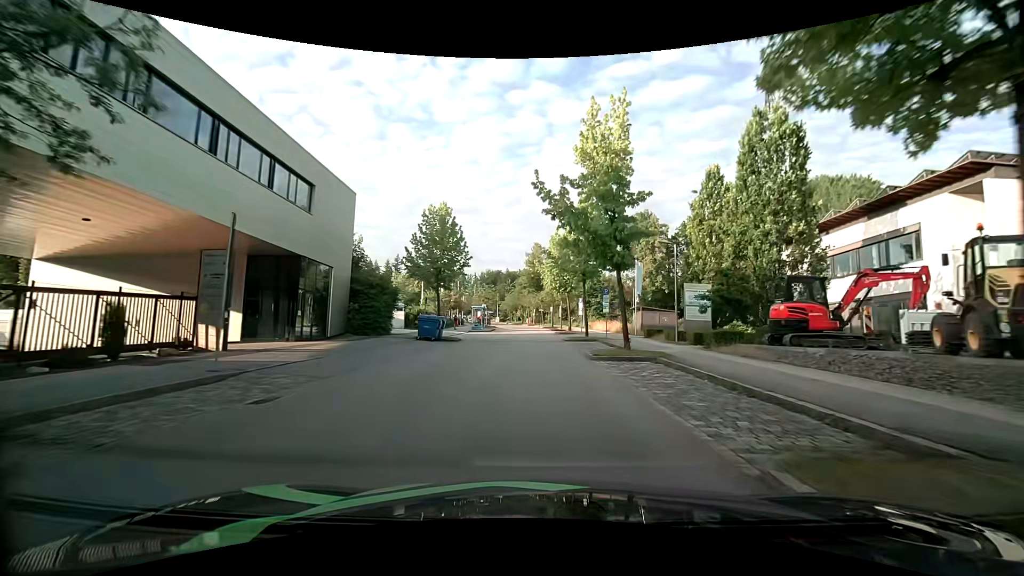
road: residential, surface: asphalt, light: Day
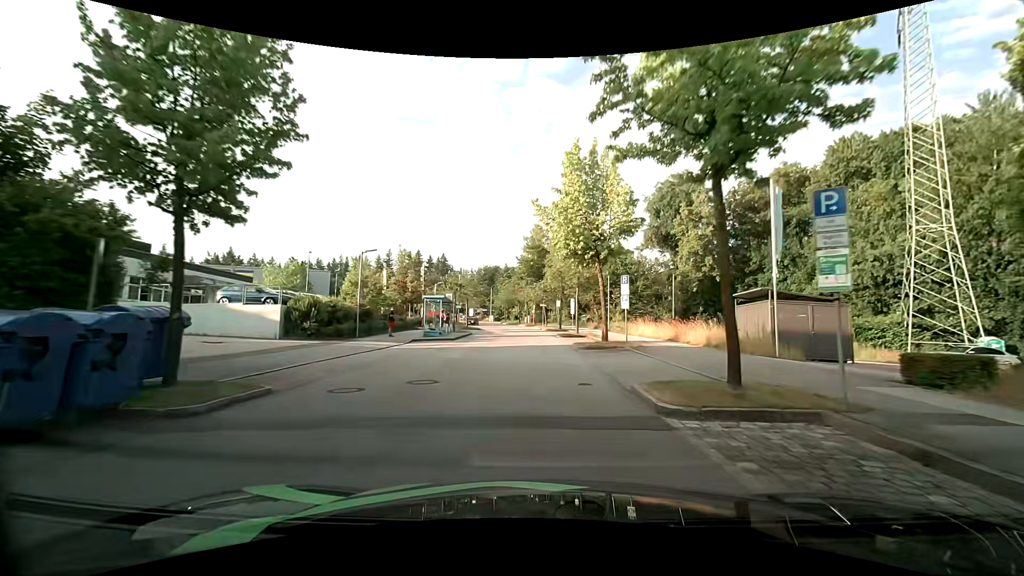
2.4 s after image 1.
(+0.5, +23.5) m; +1°
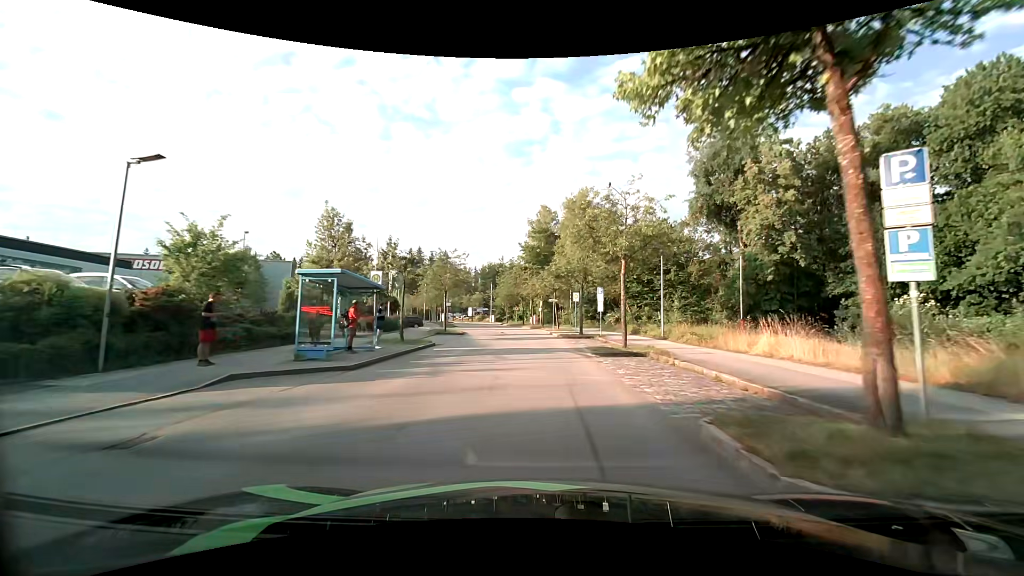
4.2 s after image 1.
(+0.1, +17.3) m; 0°
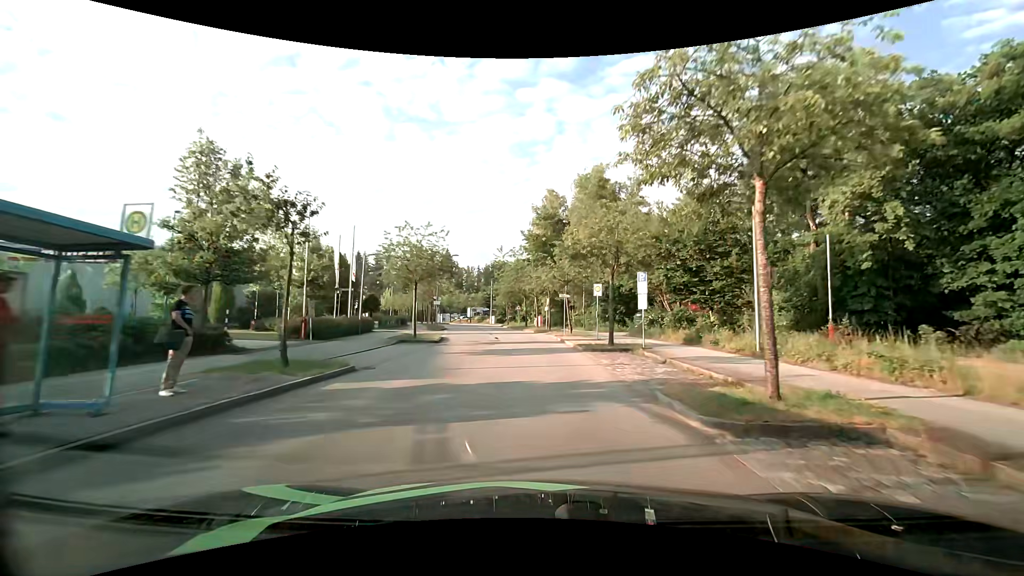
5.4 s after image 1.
(-0.1, +11.4) m; -1°
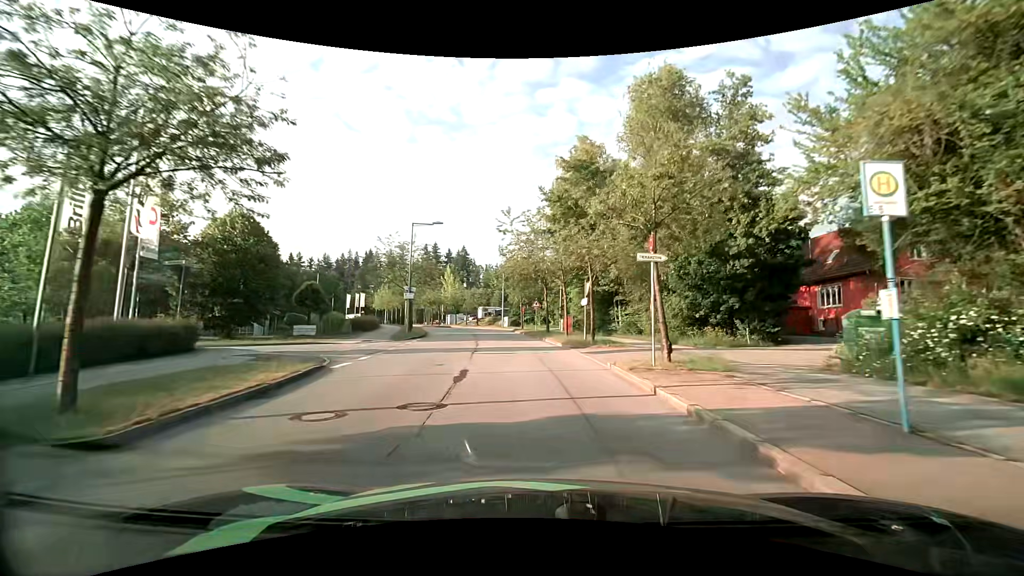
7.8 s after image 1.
(-0.4, +22.2) m; -2°
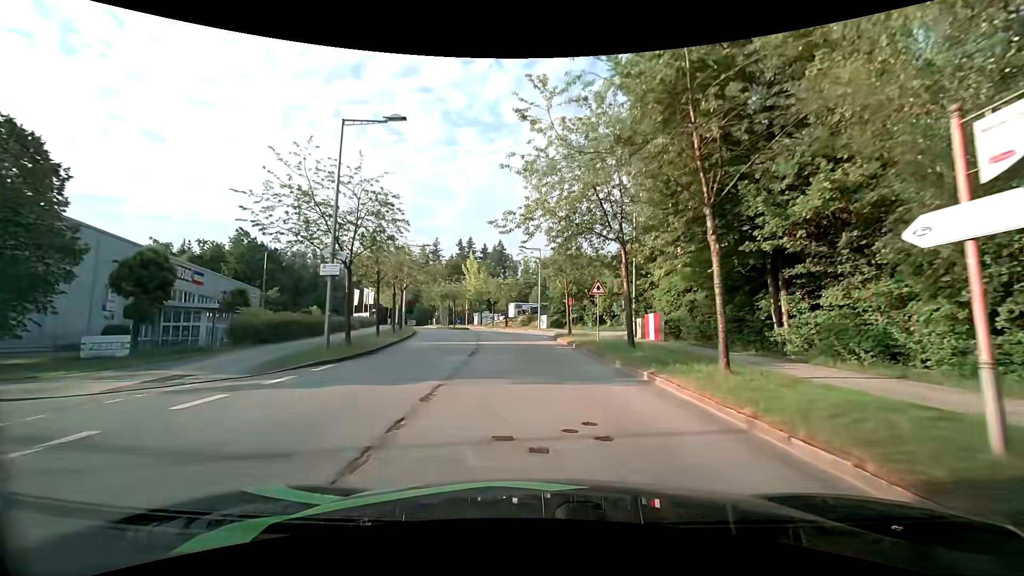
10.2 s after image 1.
(-1.0, +21.6) m; -5°
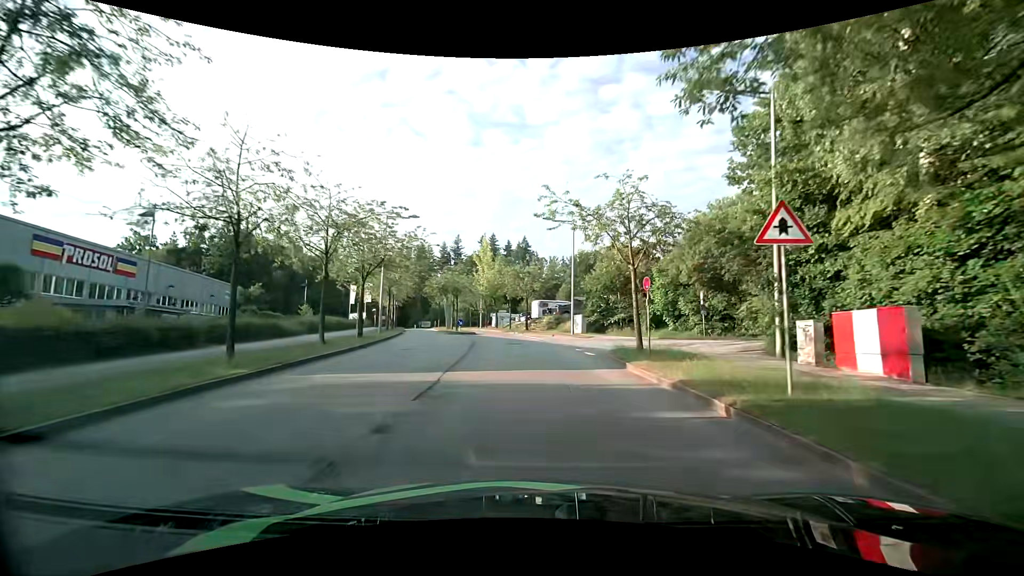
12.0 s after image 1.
(-0.3, +16.0) m; -2°
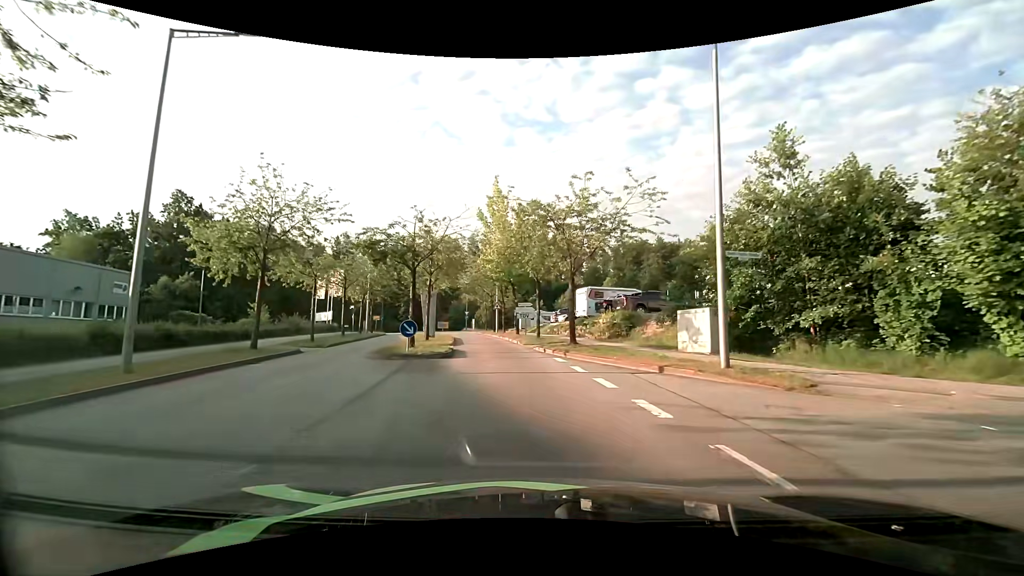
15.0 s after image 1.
(-1.0, +25.8) m; -4°
(0, +10) (-2, +20) (-3, +30) (-5, +40) (-8, +49) (-10, +59) (-9, +69) (-1, +75) (+8, +79) (+17, +83) m
